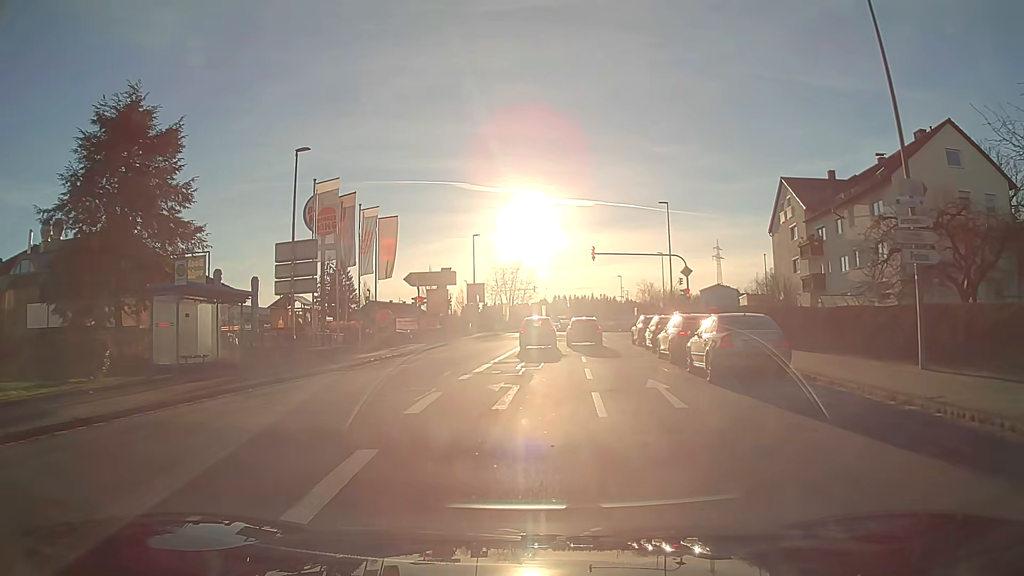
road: tertiary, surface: asphalt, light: Day
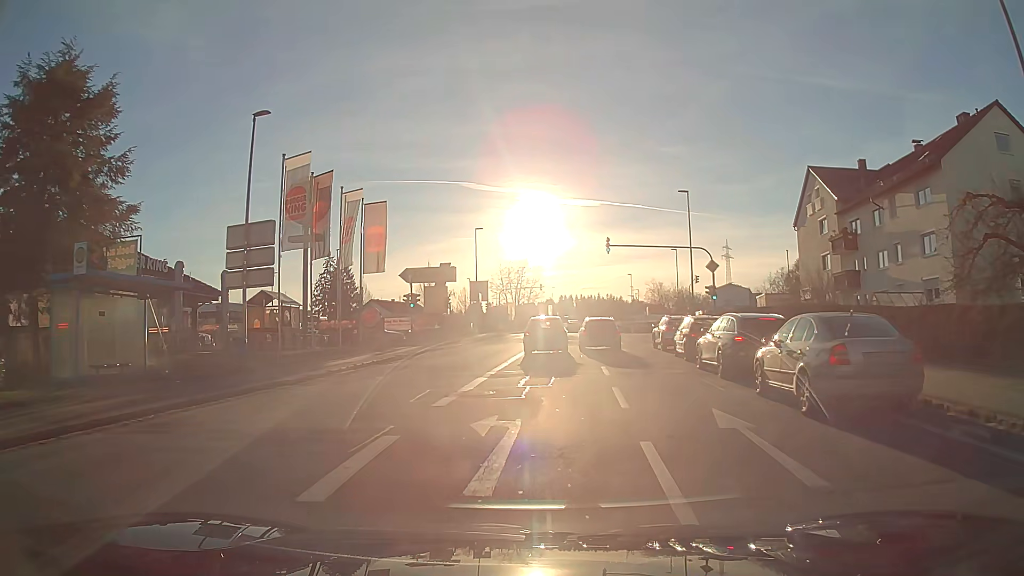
(0.0, +4.8) m; 0°
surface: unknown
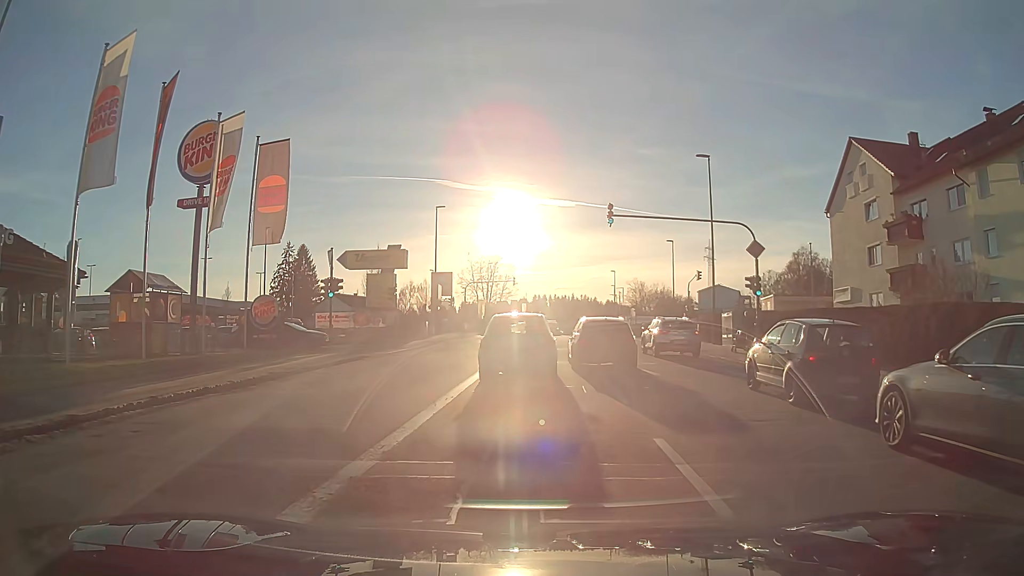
(+0.2, +11.3) m; +3°
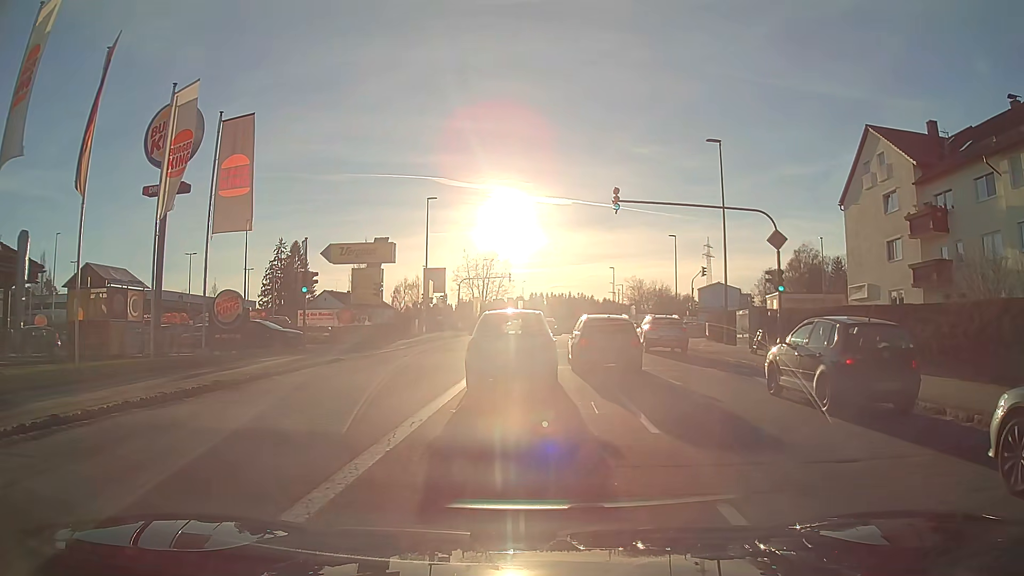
(0.0, +2.8) m; 0°
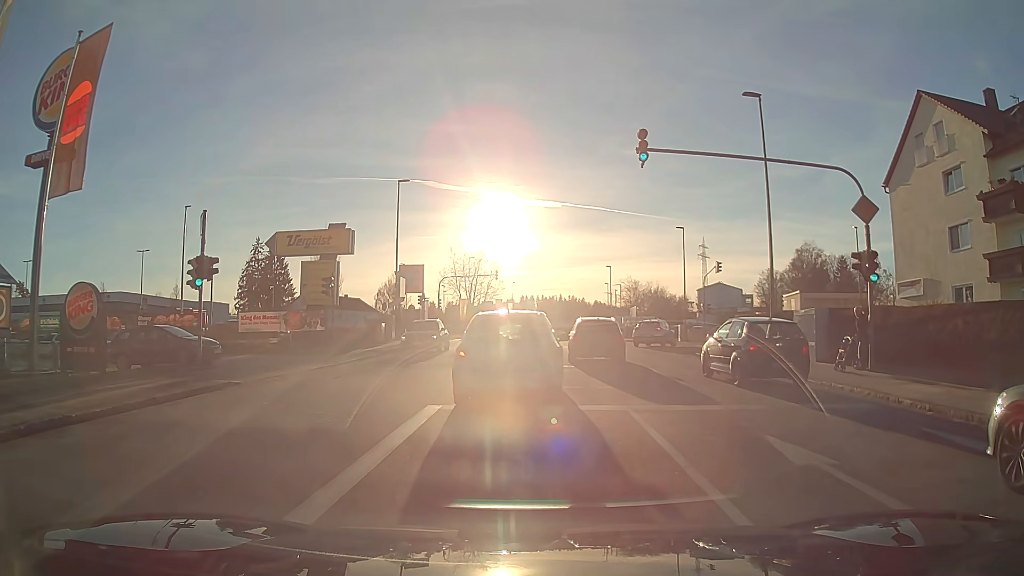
(0.0, +7.6) m; +1°
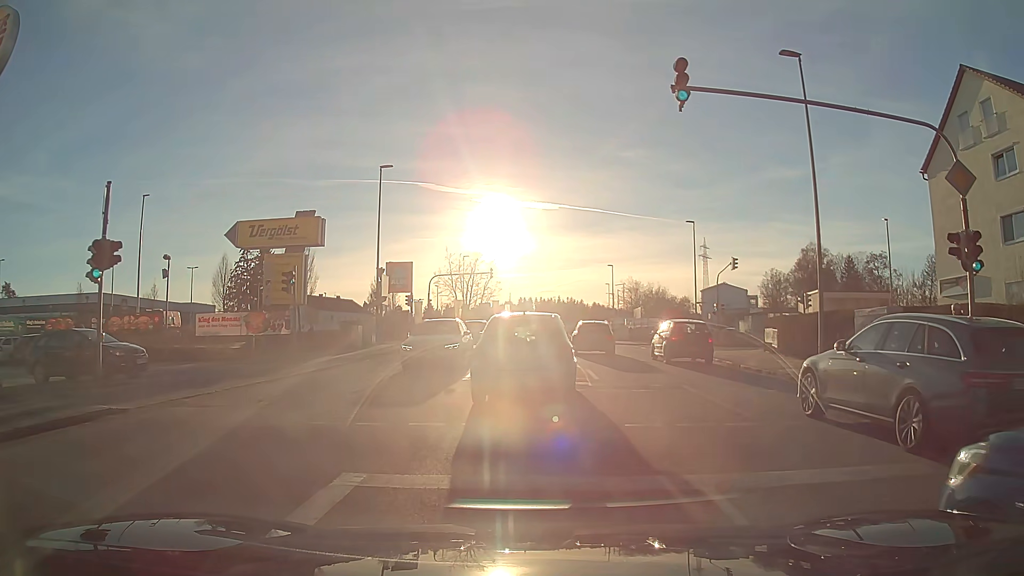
(0.0, +4.8) m; 0°
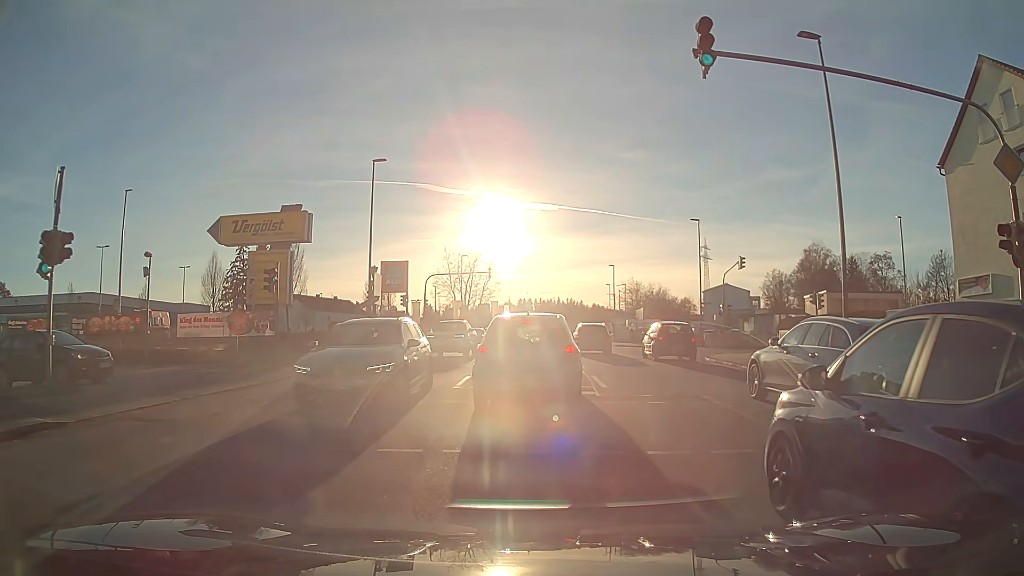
(0.0, +1.8) m; 0°
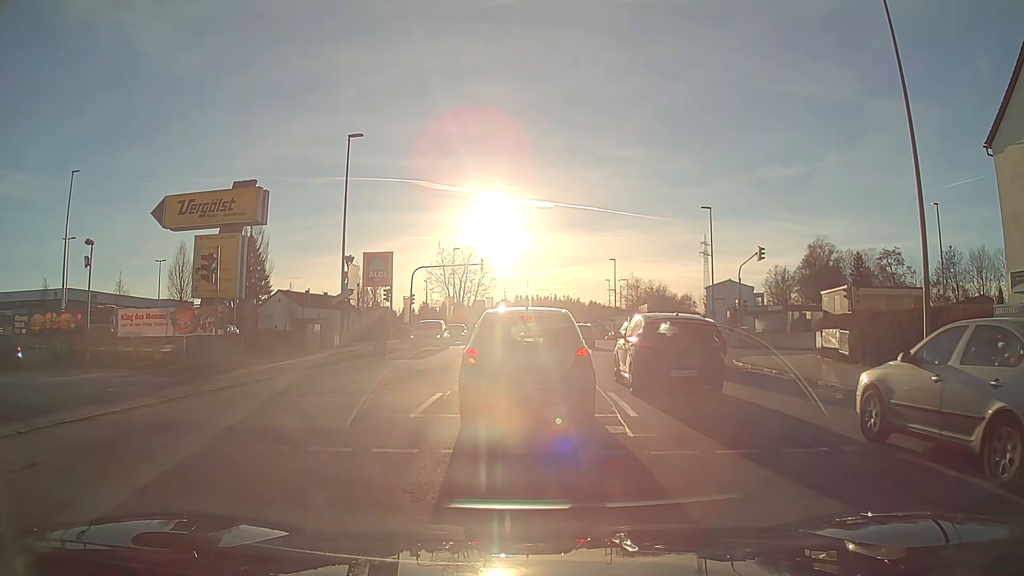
(0.0, +4.5) m; 0°
